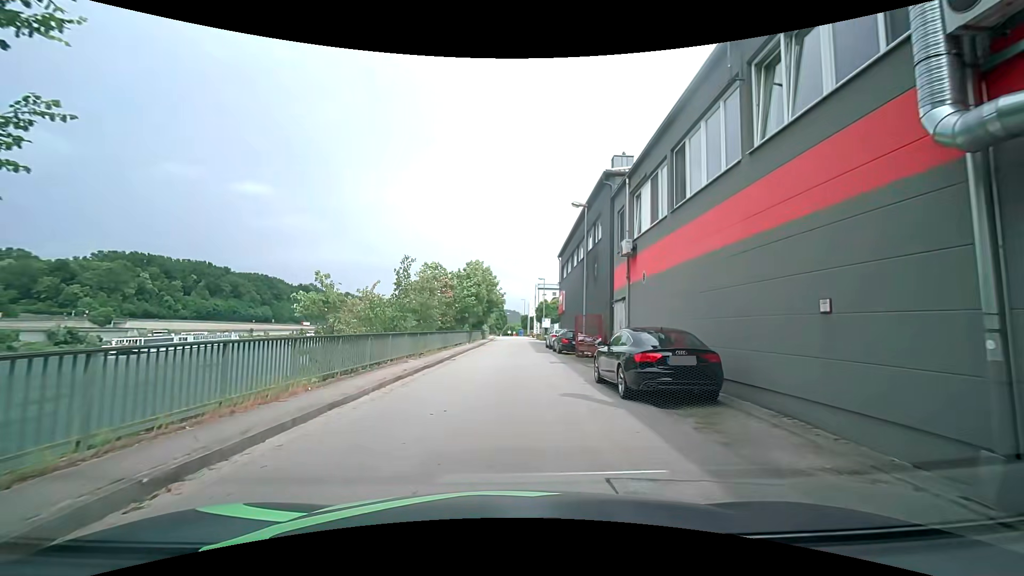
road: unclassified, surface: asphalt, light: Day
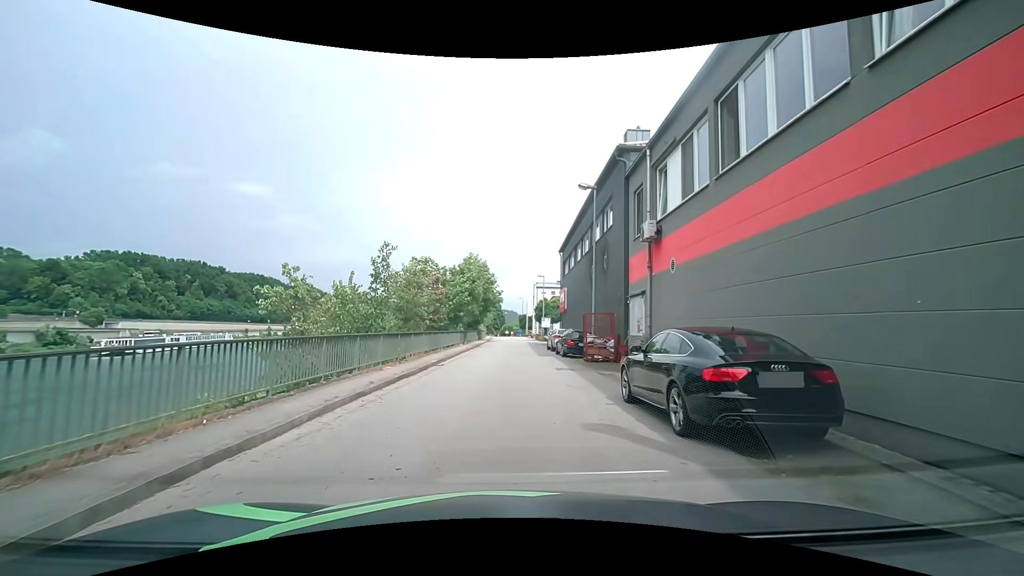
(-0.1, +3.3) m; +1°
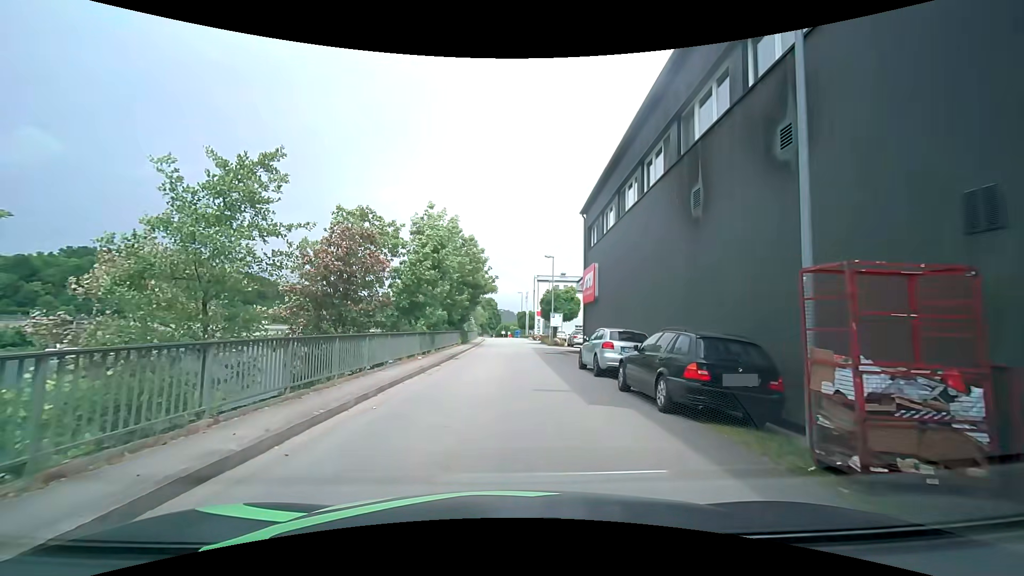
(-0.3, +15.9) m; -1°
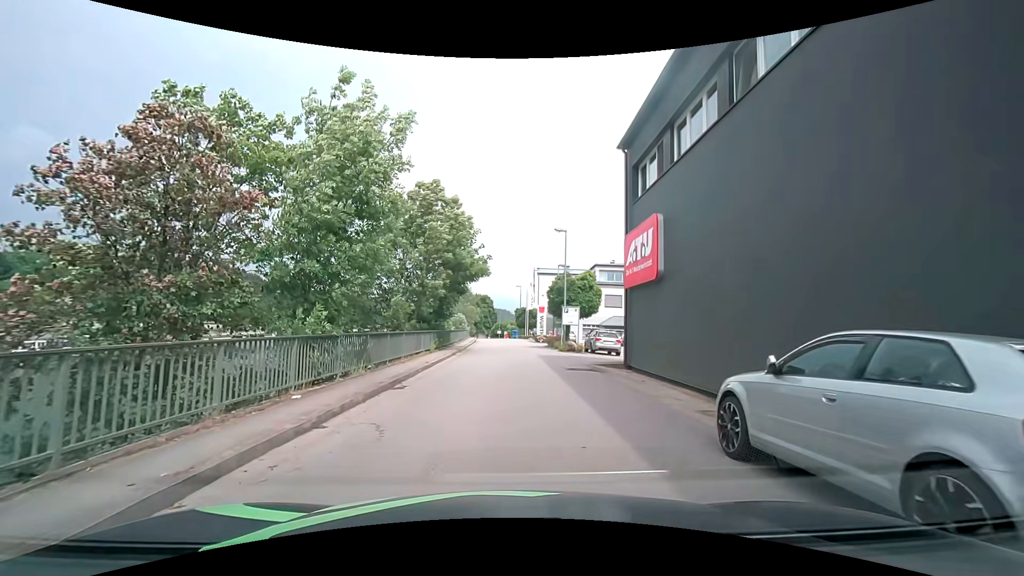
(0.0, +11.5) m; +1°
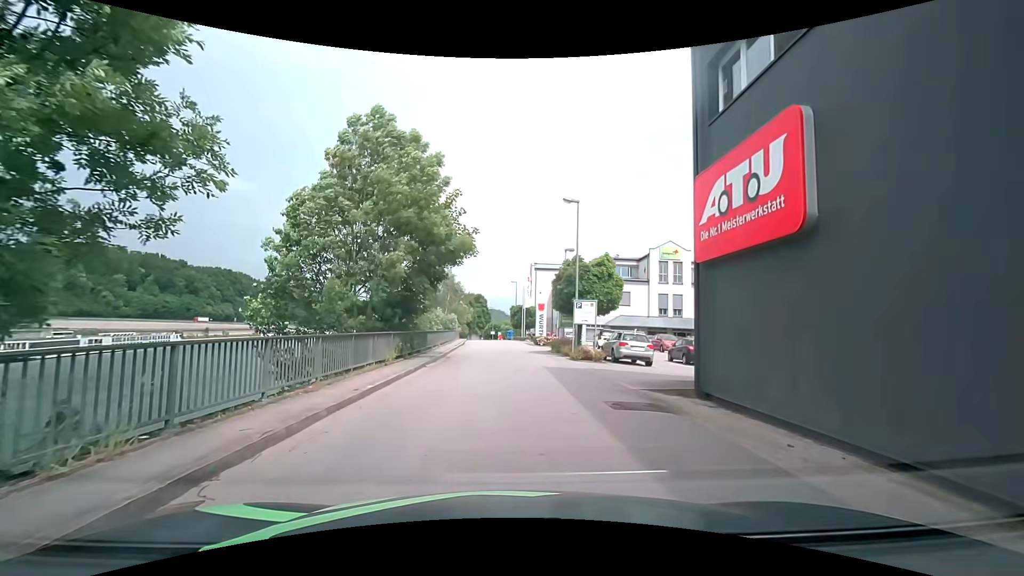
(-0.1, +7.6) m; 0°
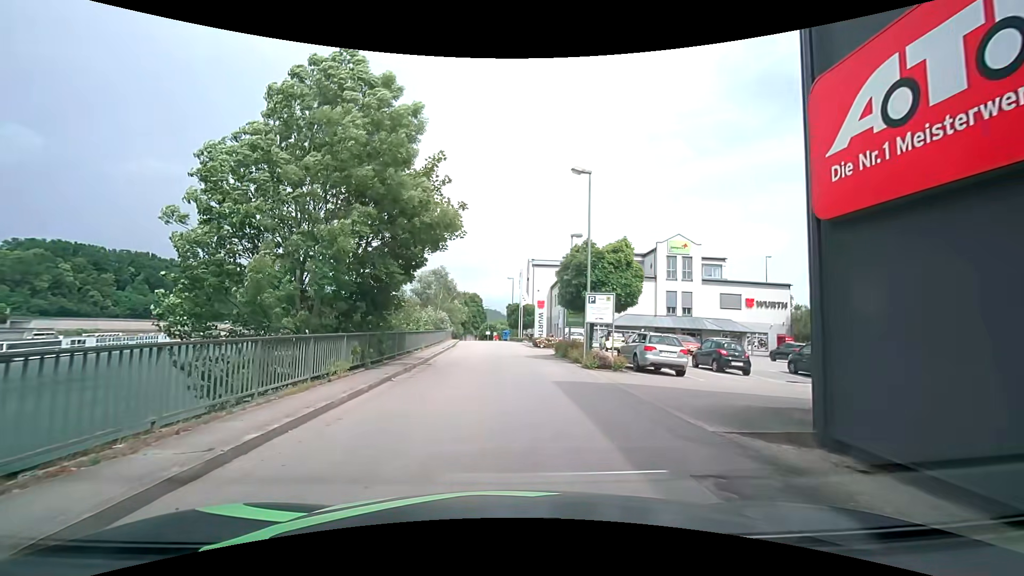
(0.0, +4.6) m; -2°
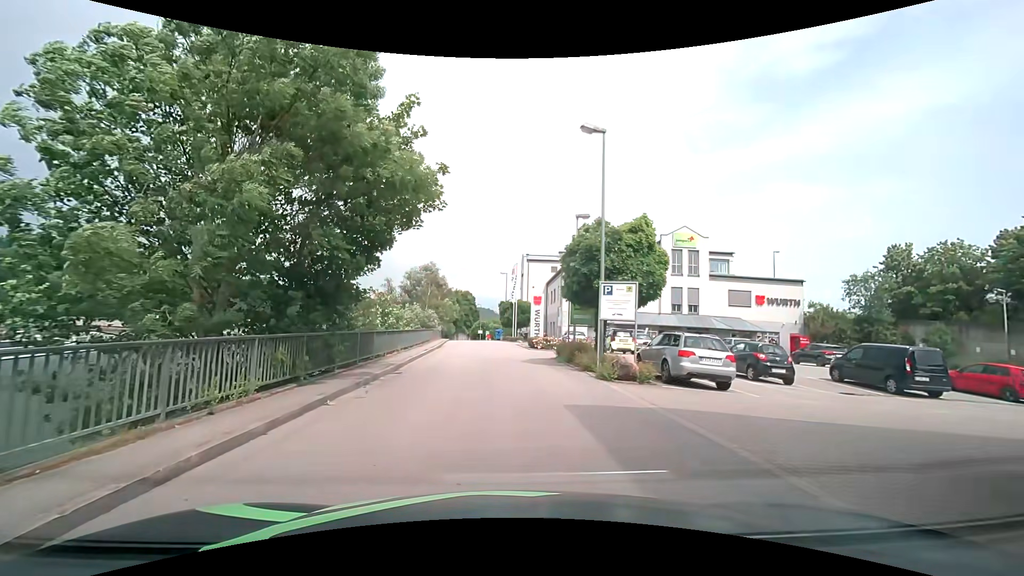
(+0.1, +4.1) m; +2°
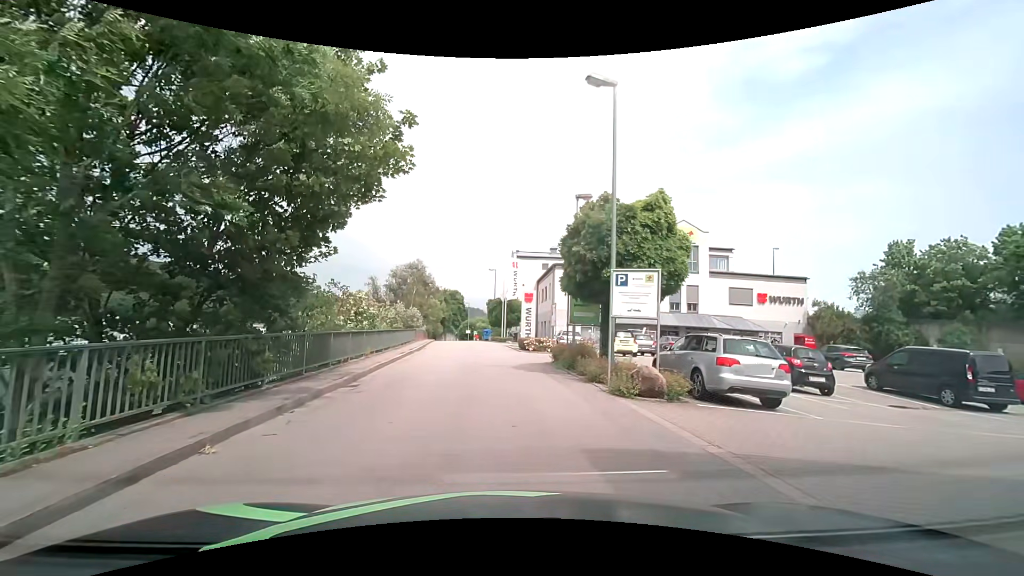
(0.0, +3.1) m; +2°
